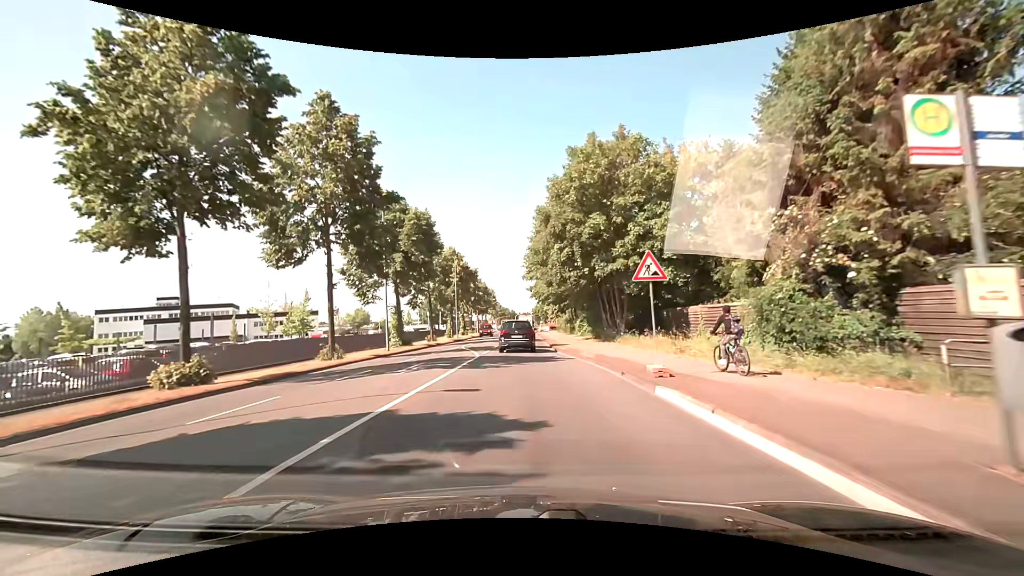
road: secondary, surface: asphalt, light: Day
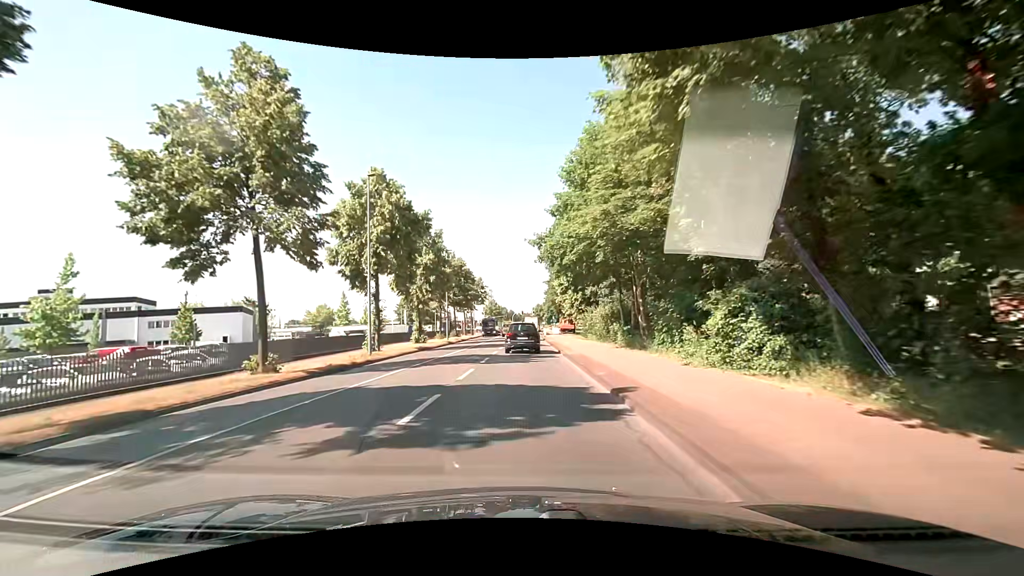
(0.0, +35.7) m; 0°
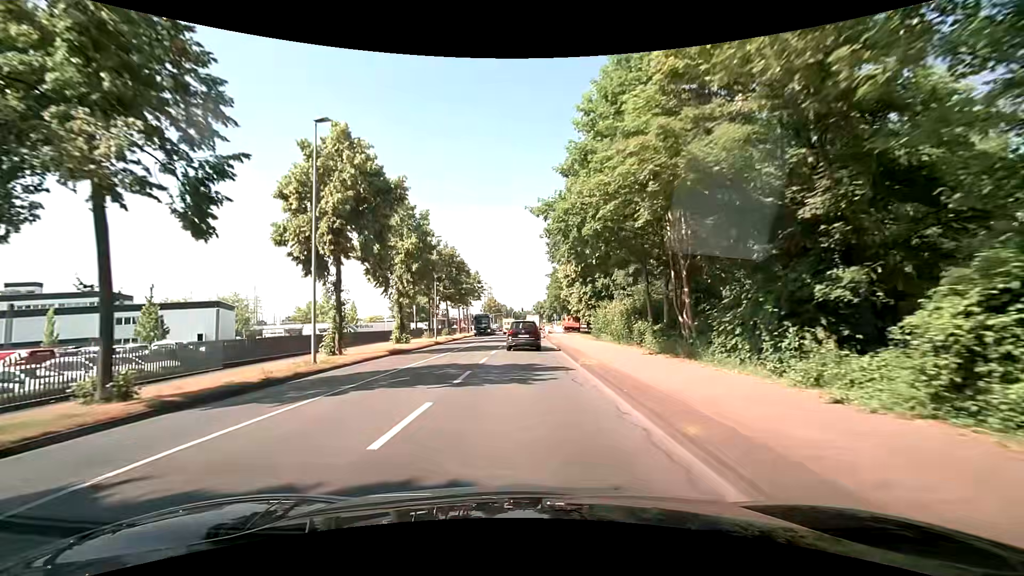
(+0.1, +7.4) m; +1°
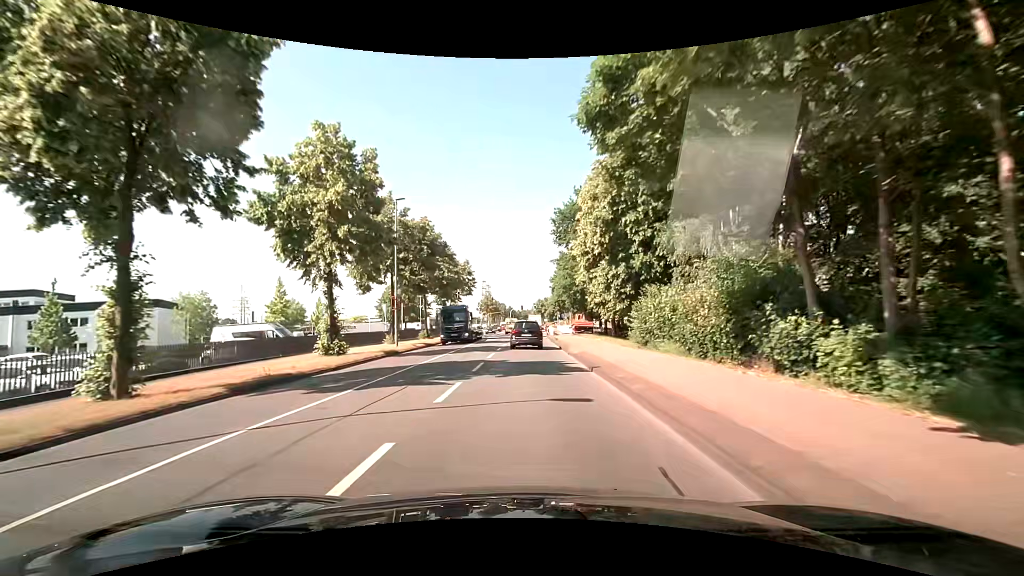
(0.0, +14.9) m; 0°
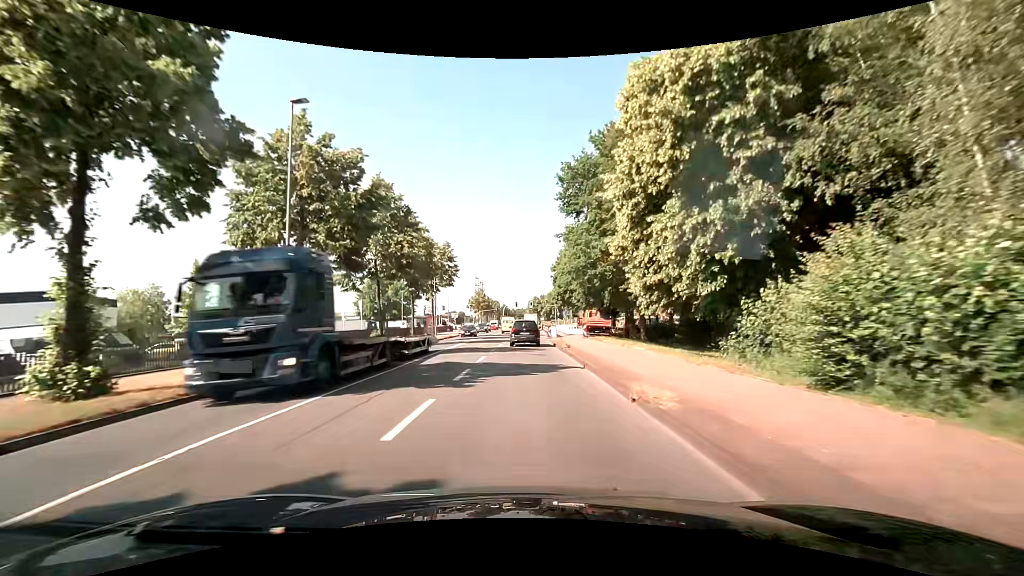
(0.0, +15.0) m; +1°
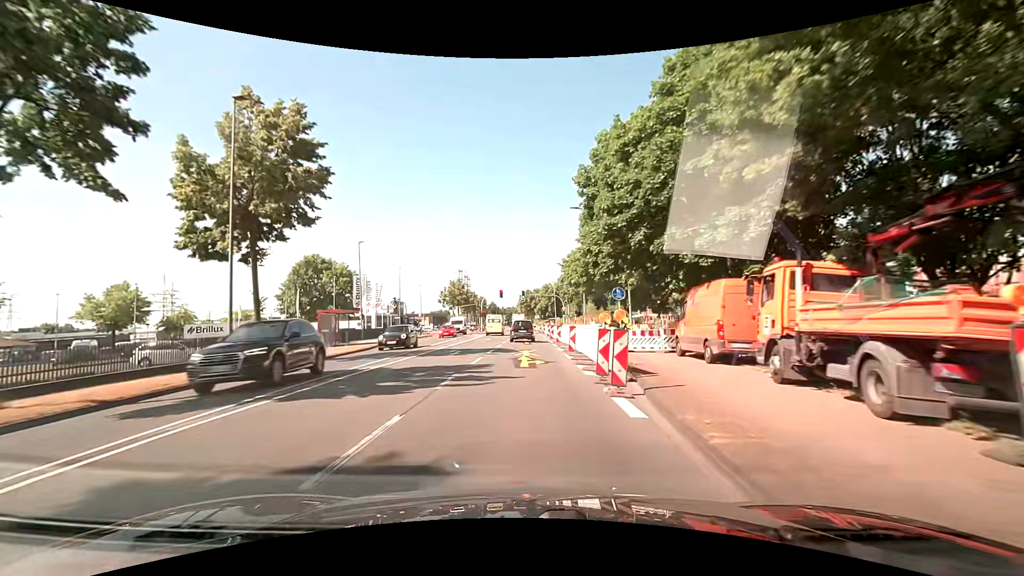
(+0.2, +37.9) m; +1°
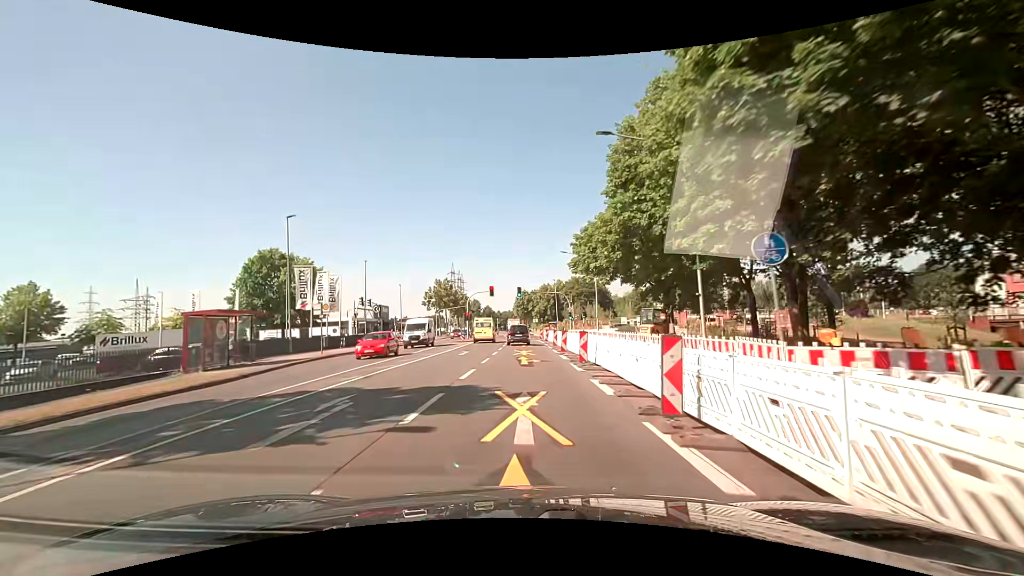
(+0.1, +15.2) m; 0°
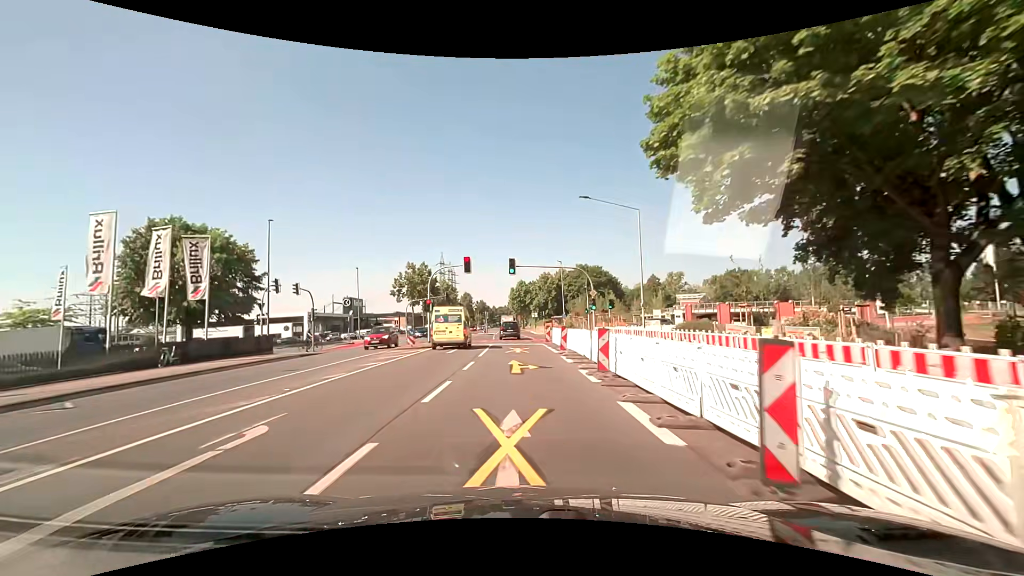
(+0.3, +22.9) m; +1°
(0, +10) (0, +20) (0, +30) (-1, +40) (-1, +50) (-2, +60) (-2, +70) (-3, +80) (-3, +90) (-4, +100) m
